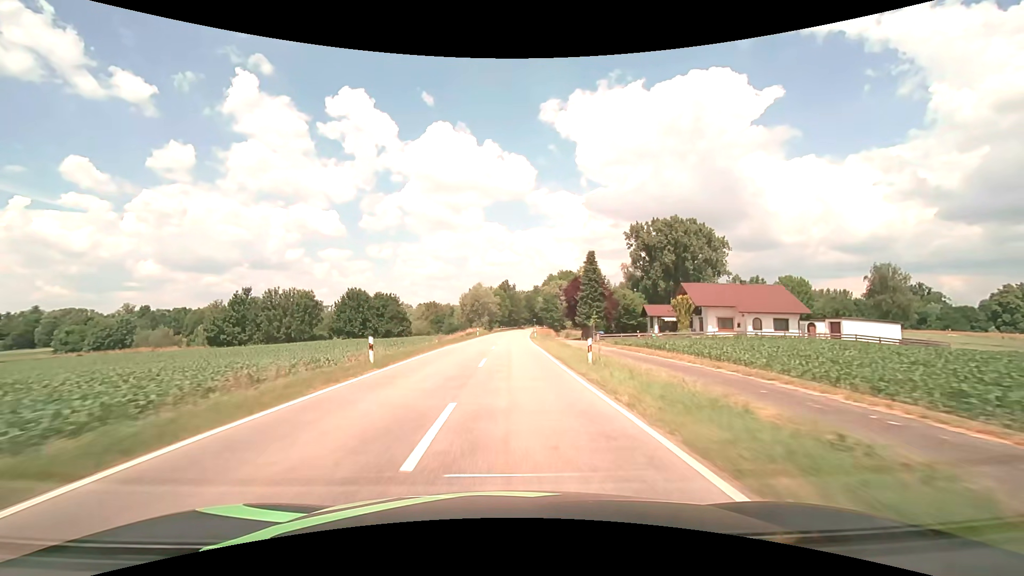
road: tertiary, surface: asphalt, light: Day
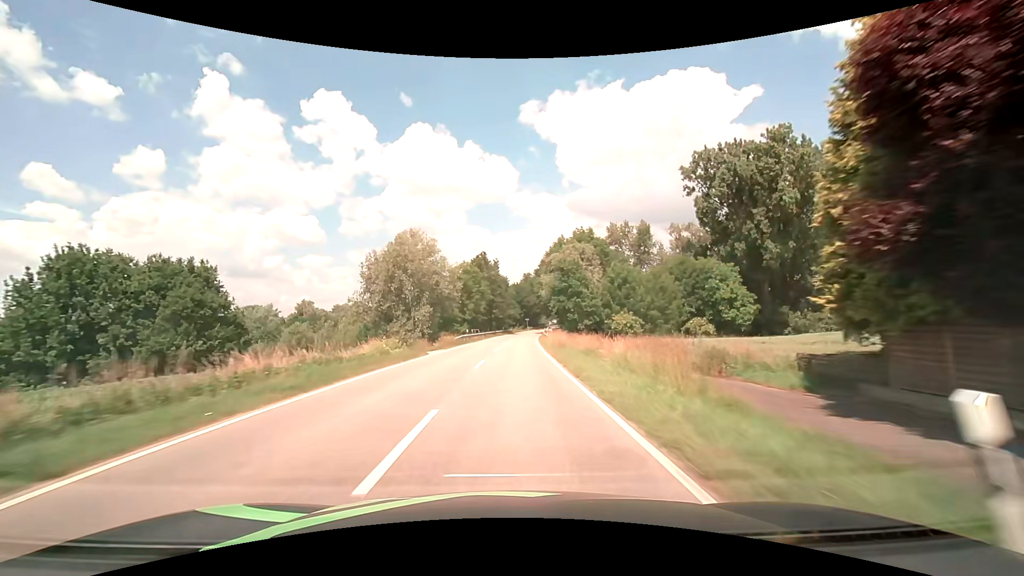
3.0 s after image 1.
(+0.9, +61.2) m; +2°
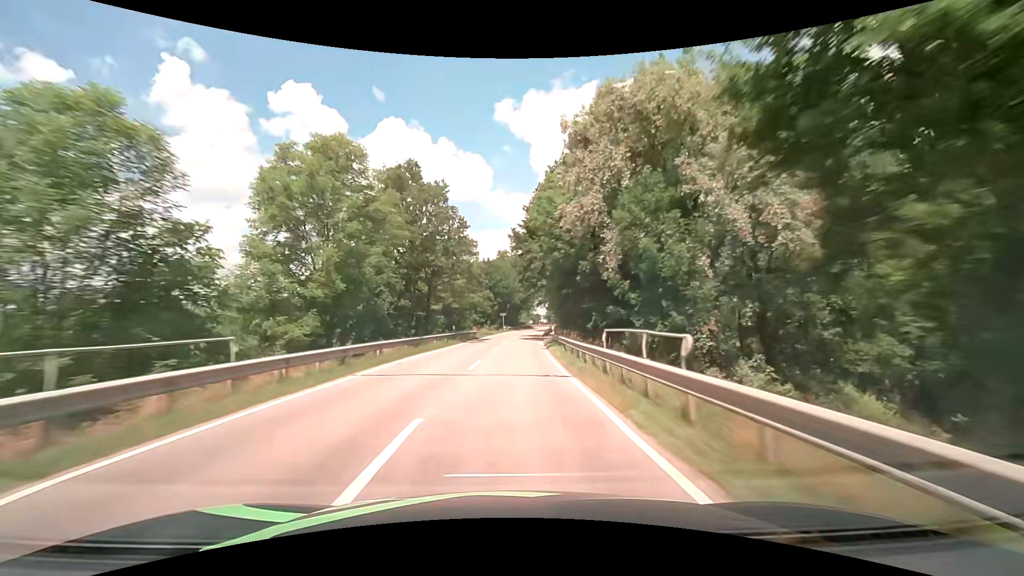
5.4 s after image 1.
(+1.2, +49.3) m; +3°
(0, +10) (0, +20) (+1, +30) (+1, +40) (+2, +50) (+2, +60) (+3, +70) (+4, +80) (+6, +90) (+7, +100) m
